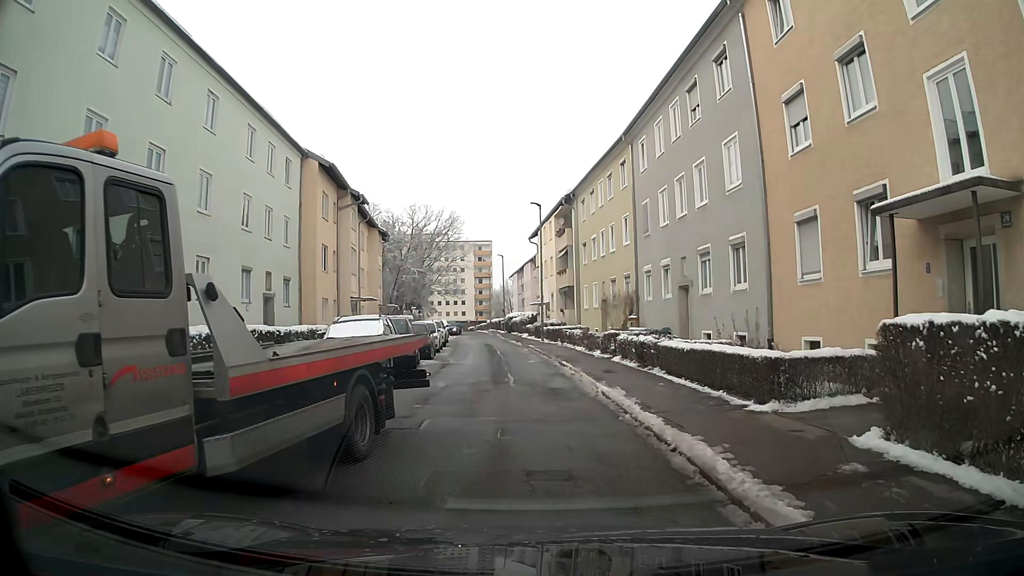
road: residential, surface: asphalt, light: Day
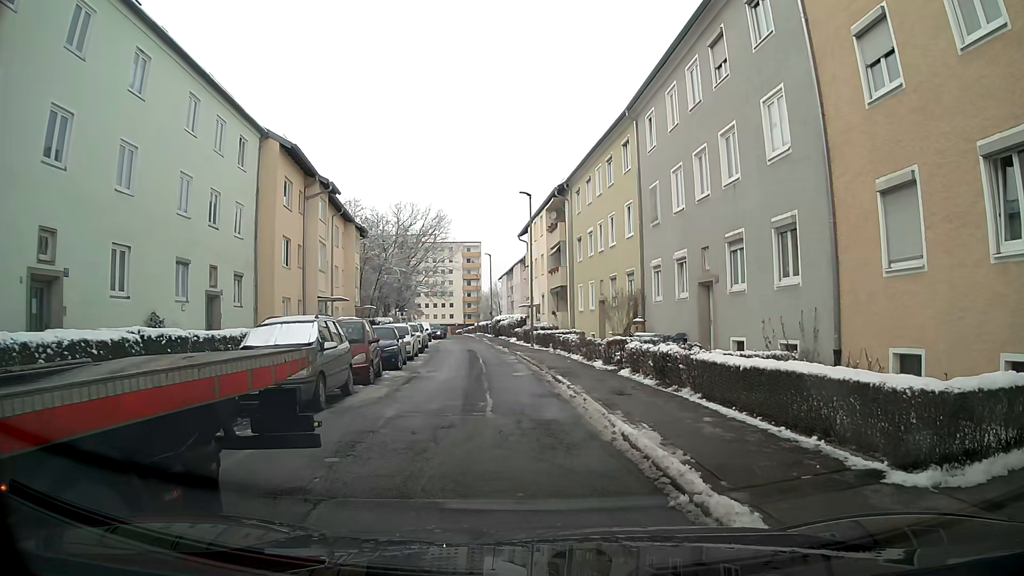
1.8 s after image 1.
(-0.1, +4.1) m; -2°
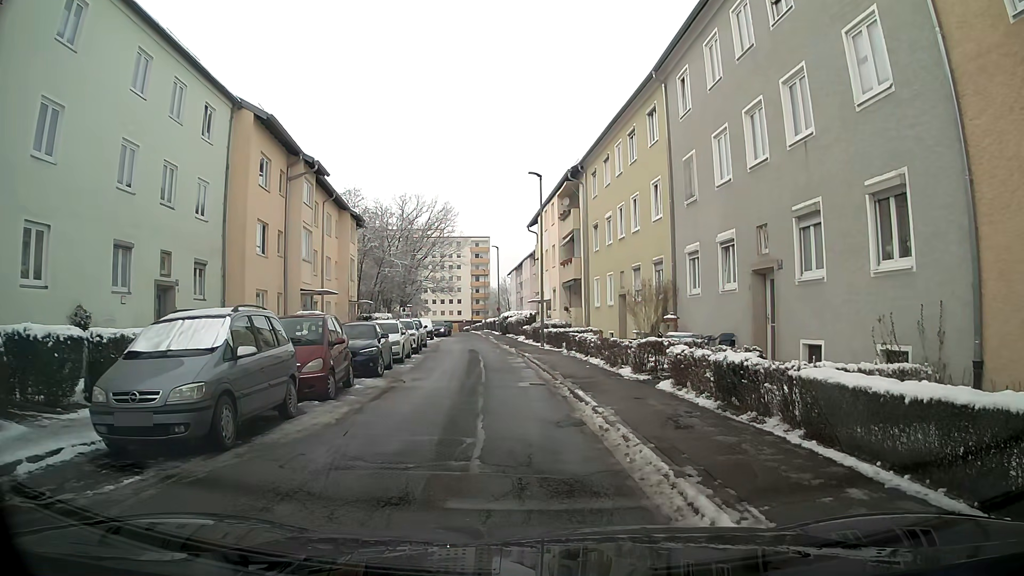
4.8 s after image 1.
(-0.1, +3.9) m; 0°
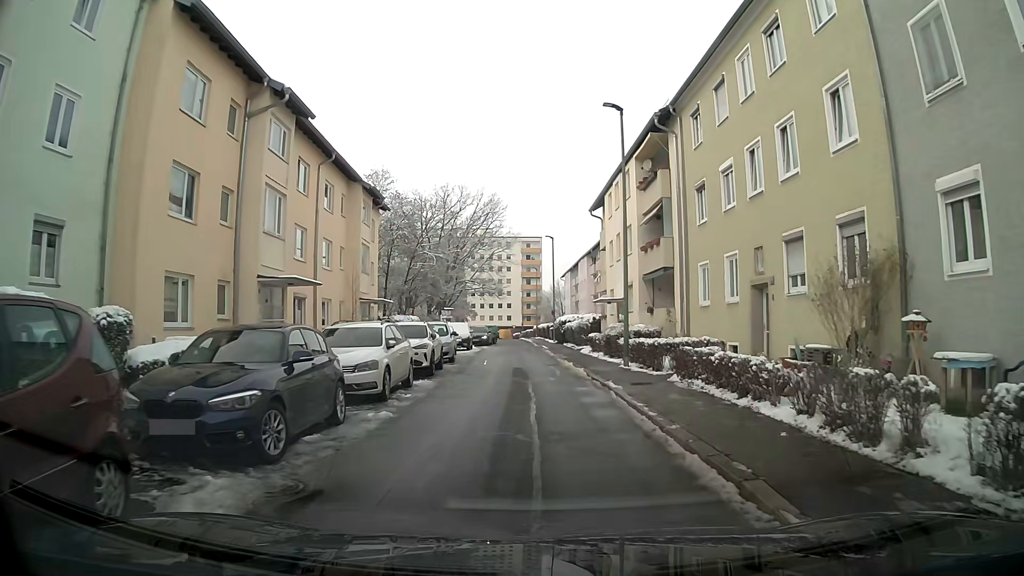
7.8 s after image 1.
(-0.4, +11.0) m; -3°
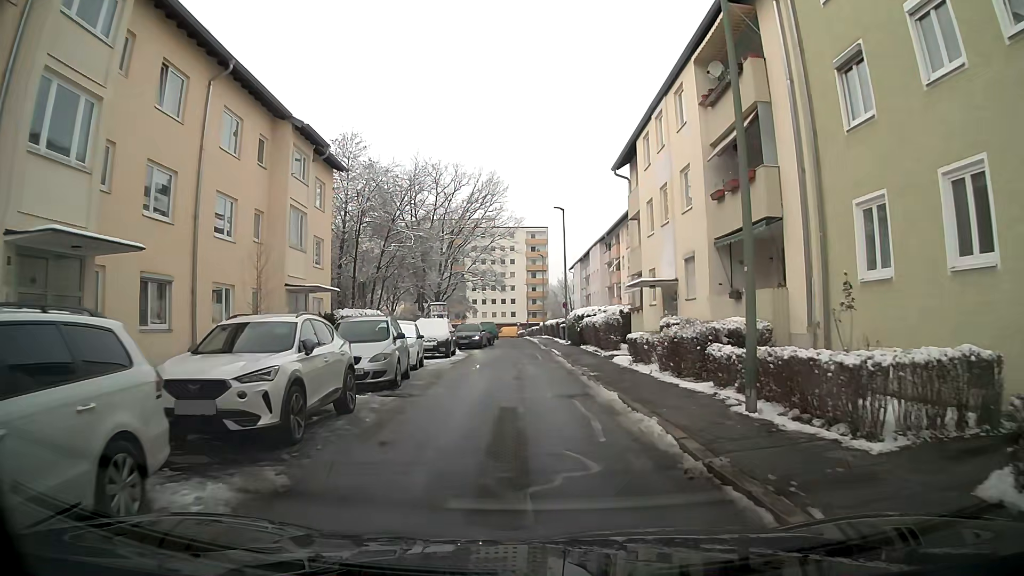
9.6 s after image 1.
(0.0, +11.4) m; +1°
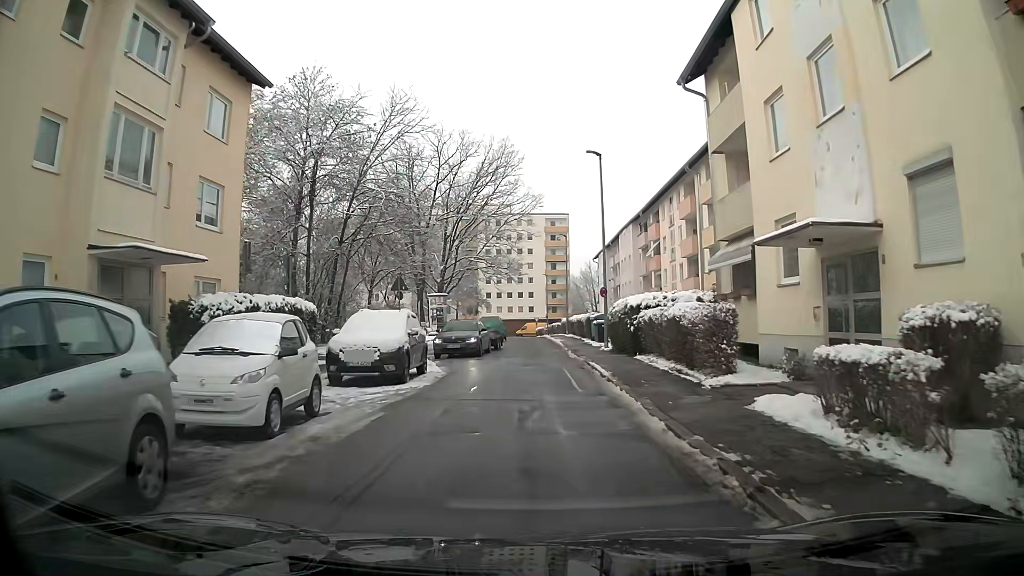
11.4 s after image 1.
(-0.4, +12.4) m; -3°
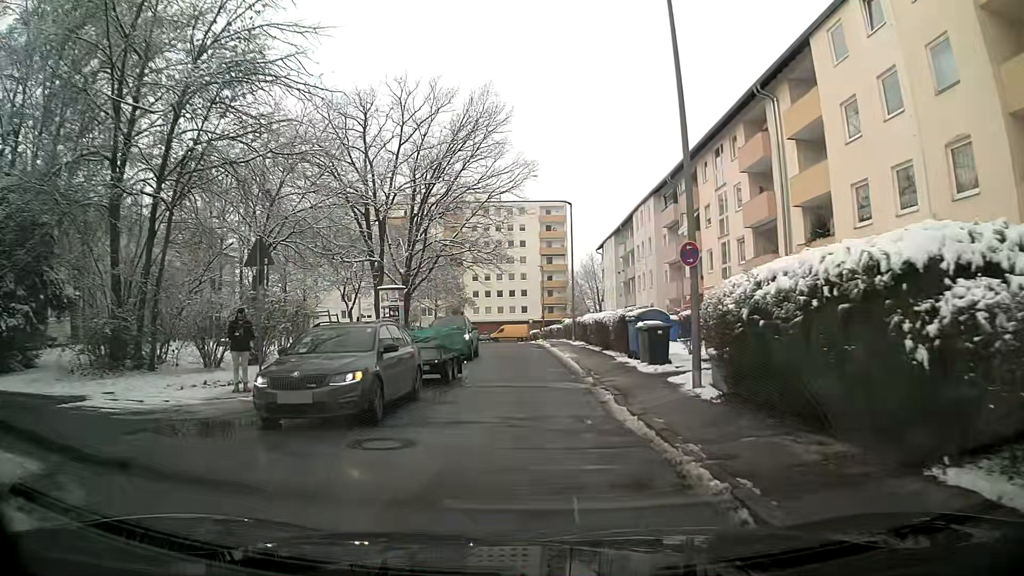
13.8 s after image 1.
(+0.1, +15.6) m; 0°
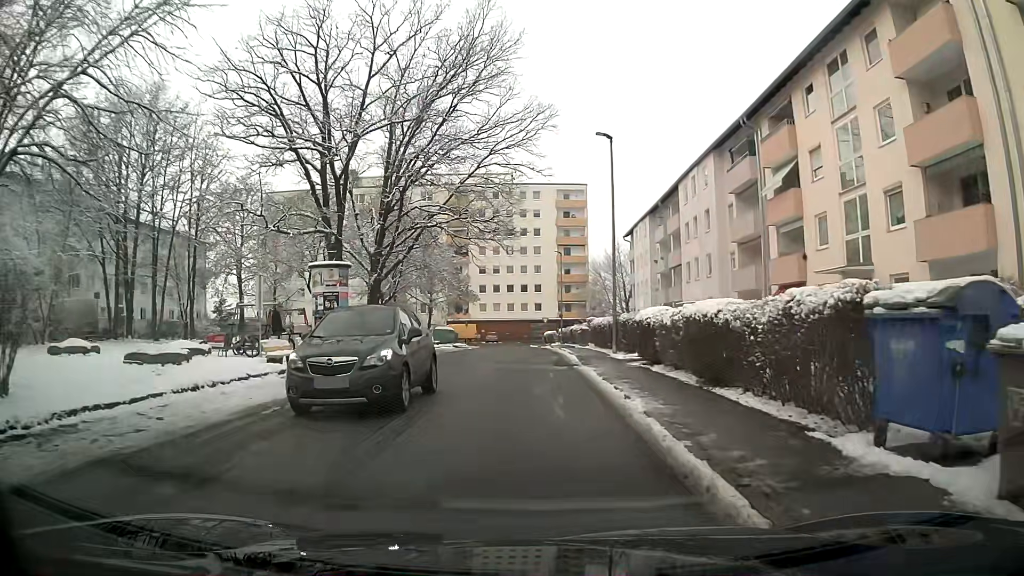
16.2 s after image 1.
(-0.1, +14.2) m; -1°
(0, +10) (0, +20) (0, +30) (0, +40) (0, +50) (-1, +60) (-1, +70) (-1, +80) (-6, +88) (-16, +89) m
